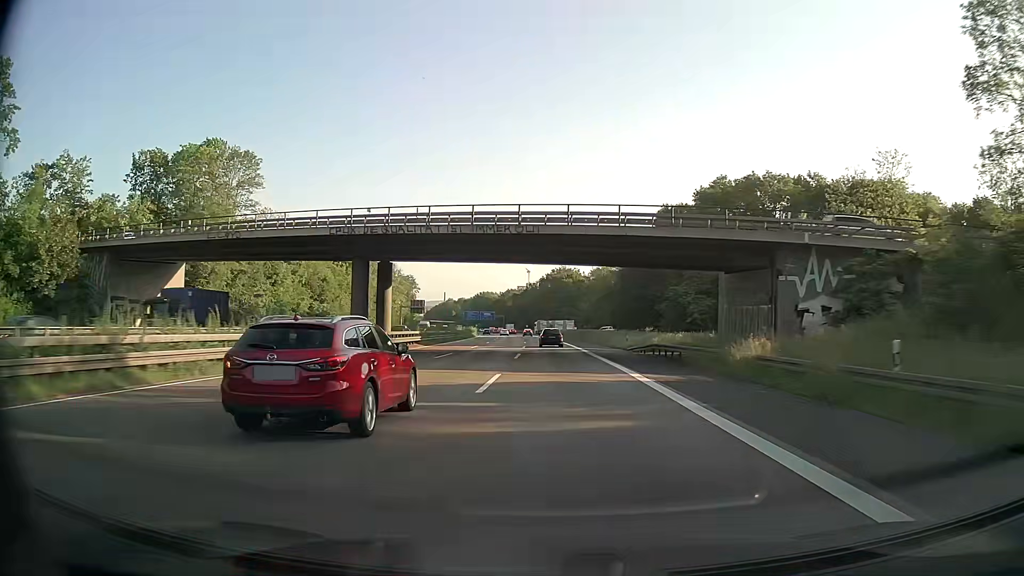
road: motorway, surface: asphalt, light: Day
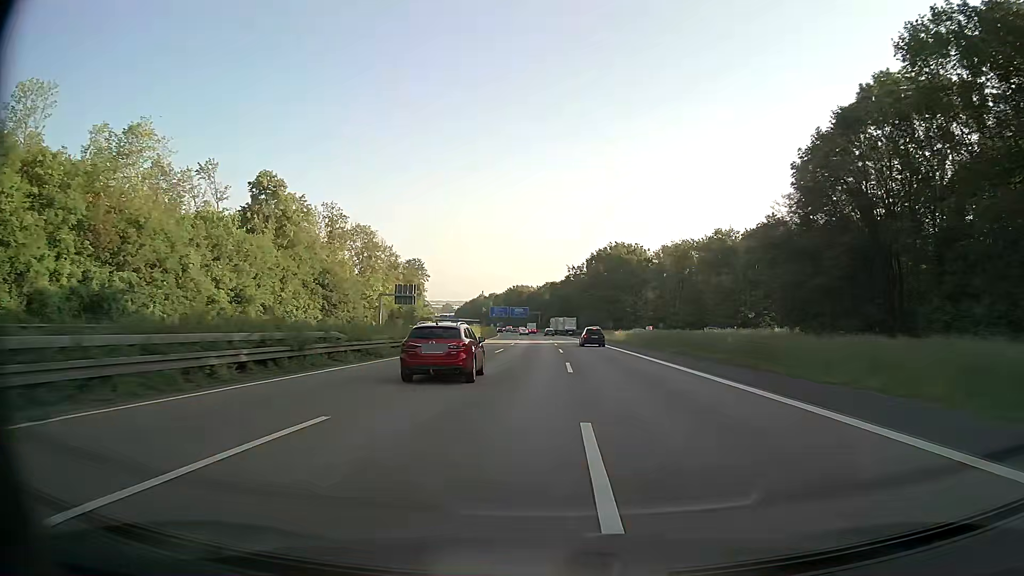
(-2.4, +63.8) m; -4°
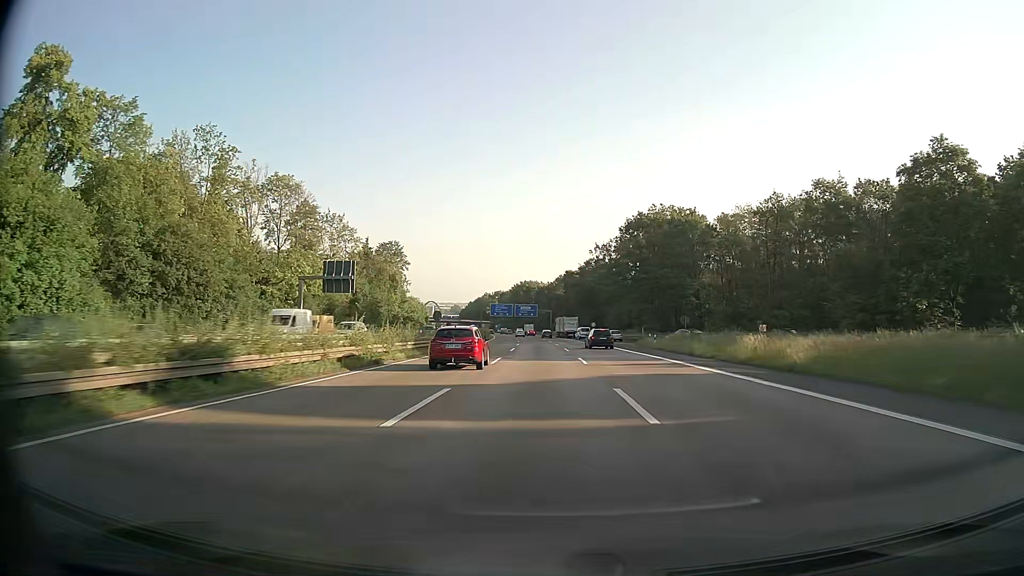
(-0.5, +47.5) m; -1°
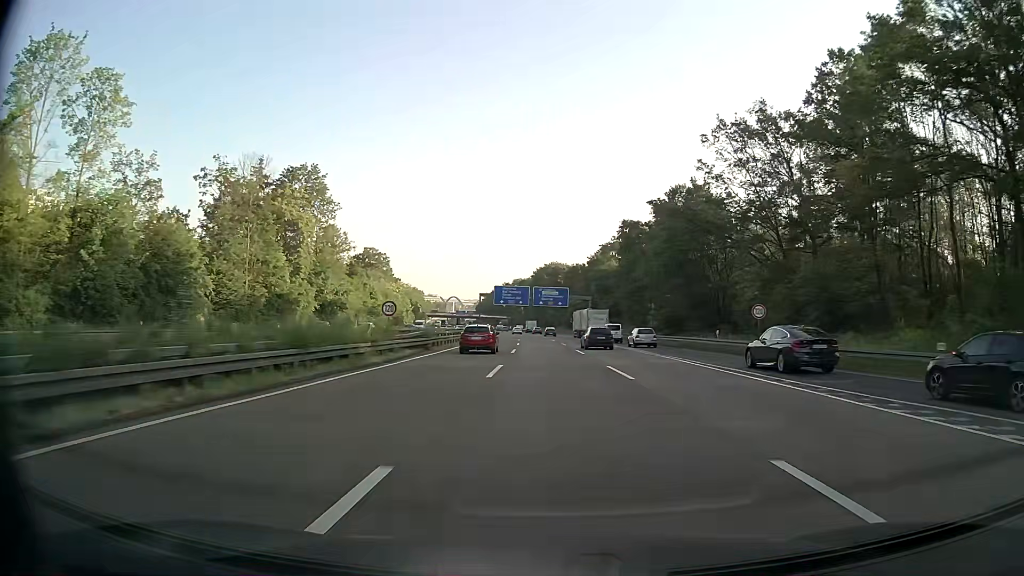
(-1.6, +78.5) m; -2°
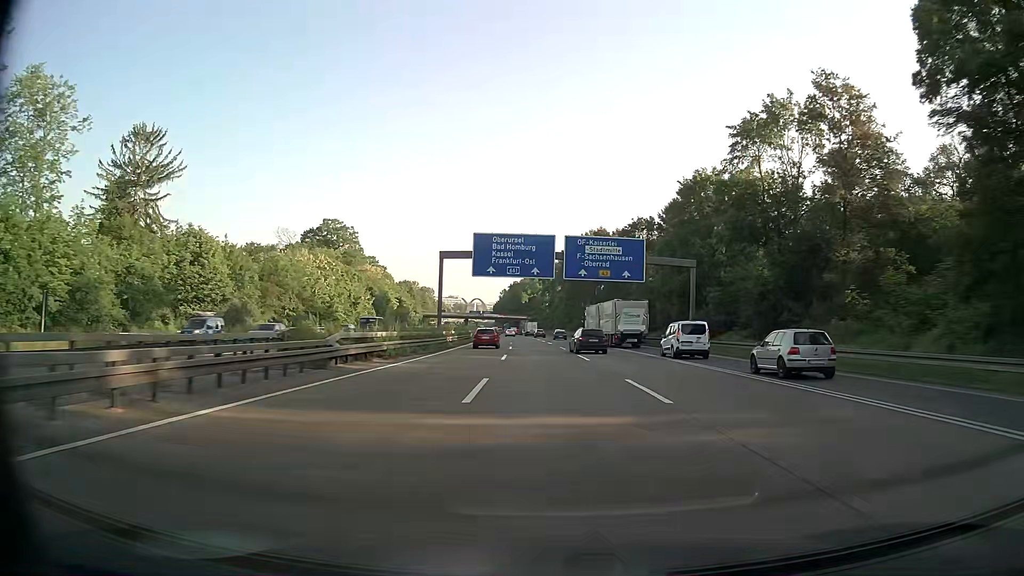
(-1.7, +77.5) m; -2°
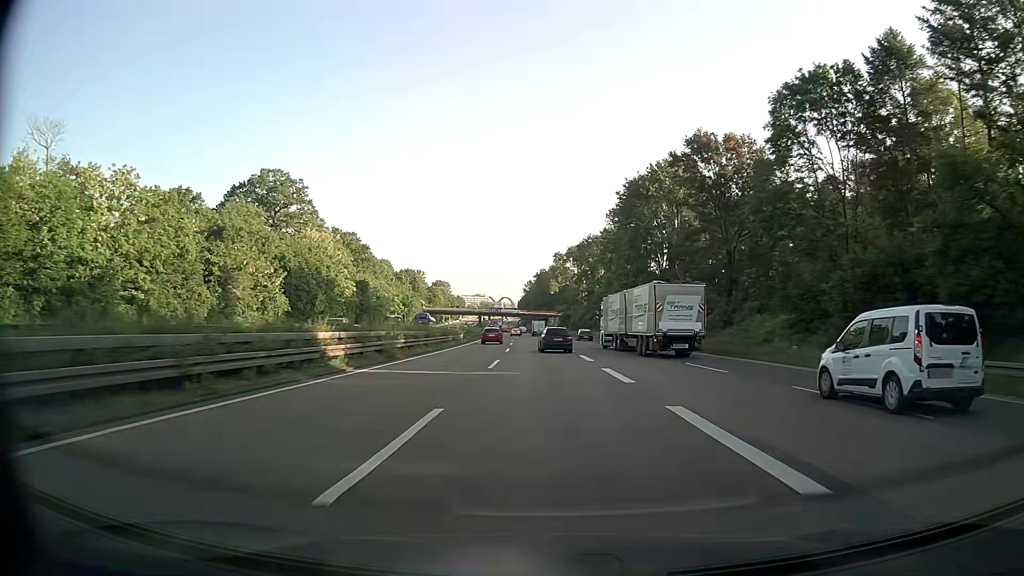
(-1.2, +61.3) m; -2°
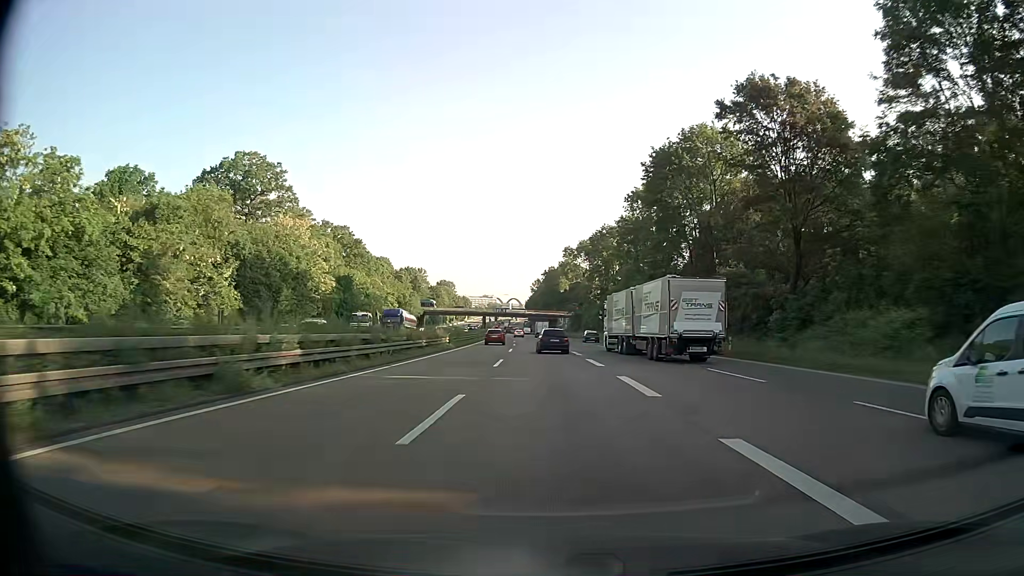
(-0.1, +15.2) m; -1°
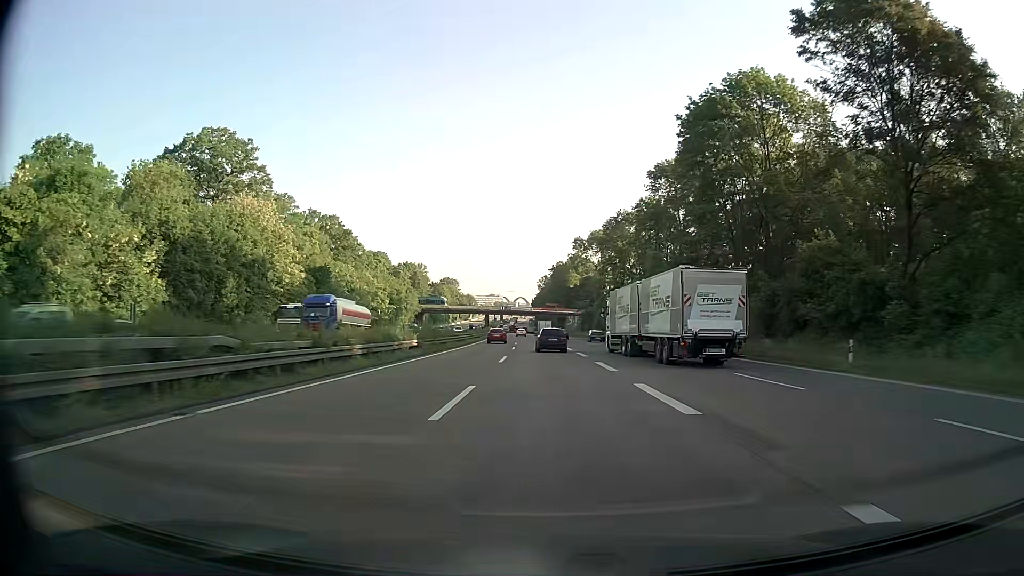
(-0.1, +15.2) m; -1°
(0, +10) (0, +20) (0, +30) (0, +40) (-1, +50) (-1, +60) (-1, +70) (-2, +80) (-2, +90) (-3, +100) m
